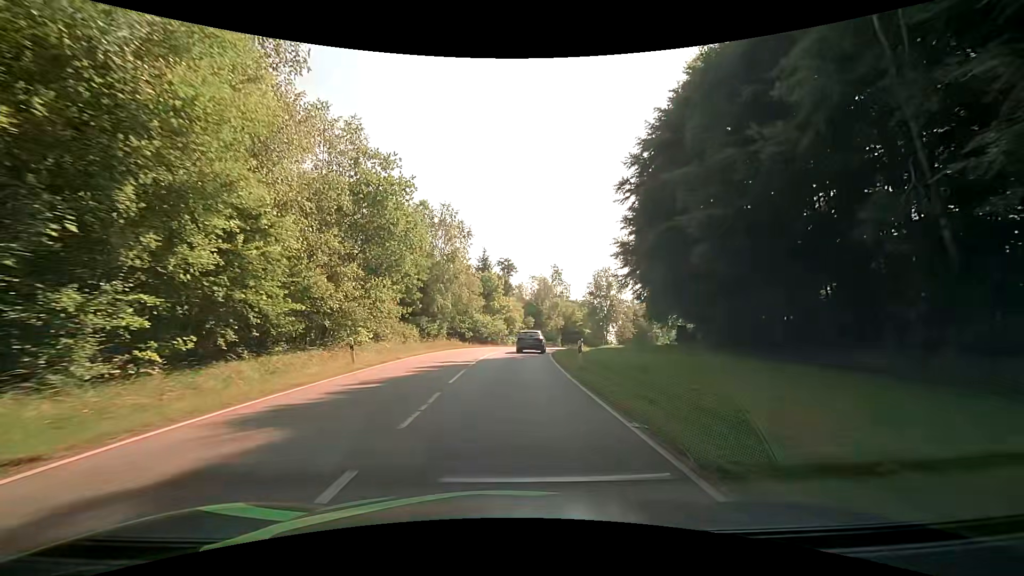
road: tertiary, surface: asphalt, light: Day
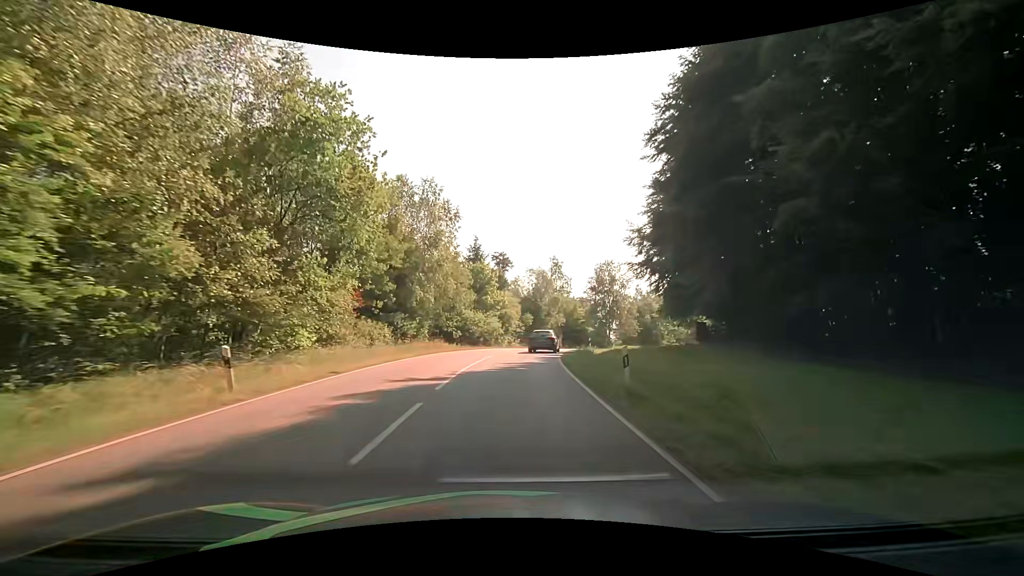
(+0.1, +7.8) m; +1°
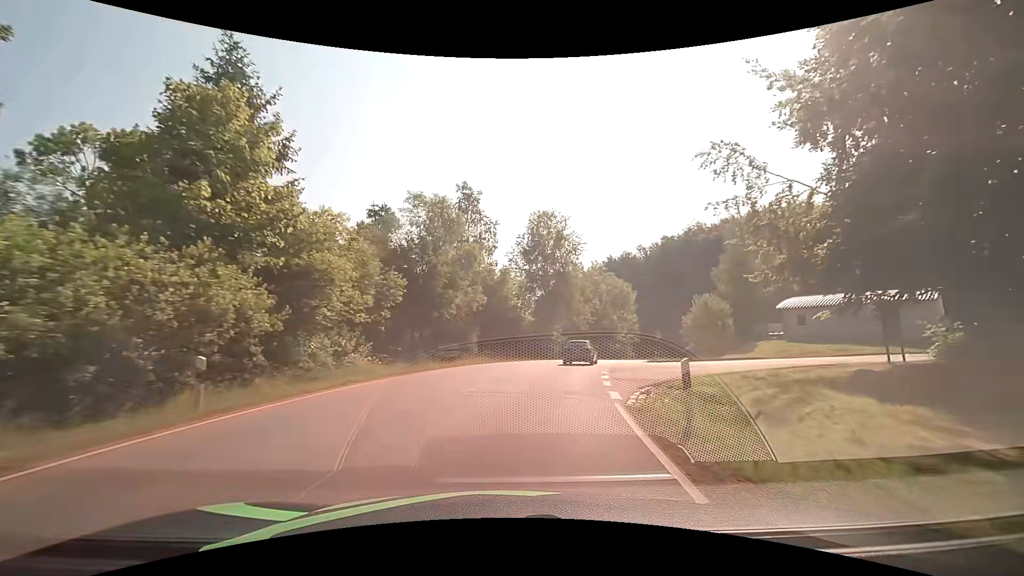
(+2.6, +38.1) m; +10°
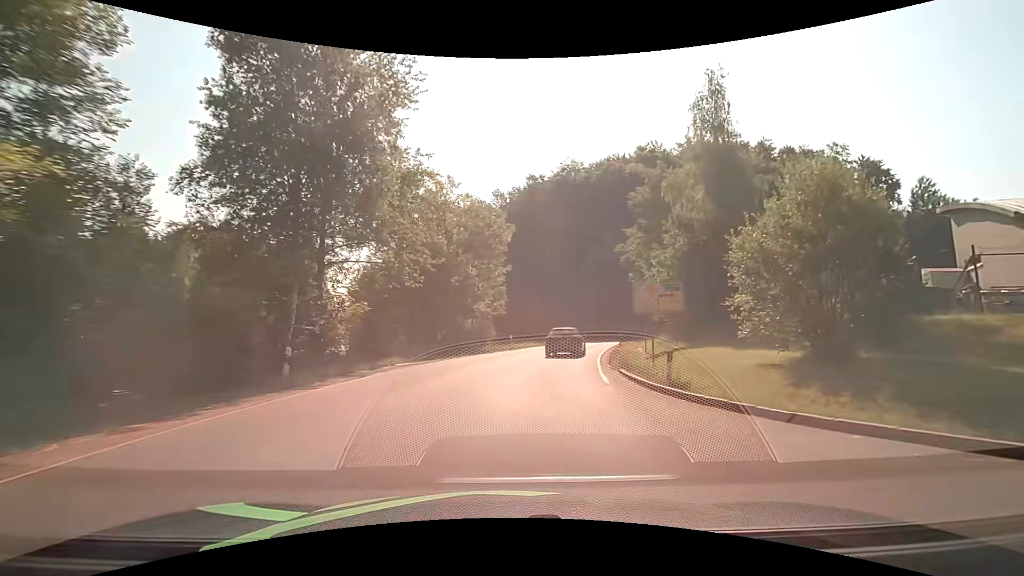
(+5.8, +36.4) m; +19°
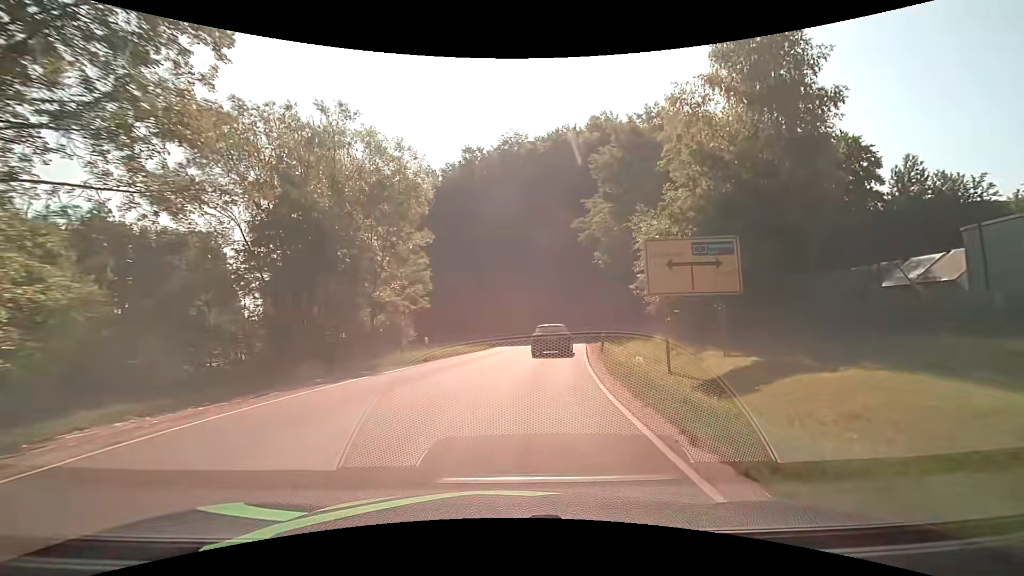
(+0.9, +13.7) m; +7°
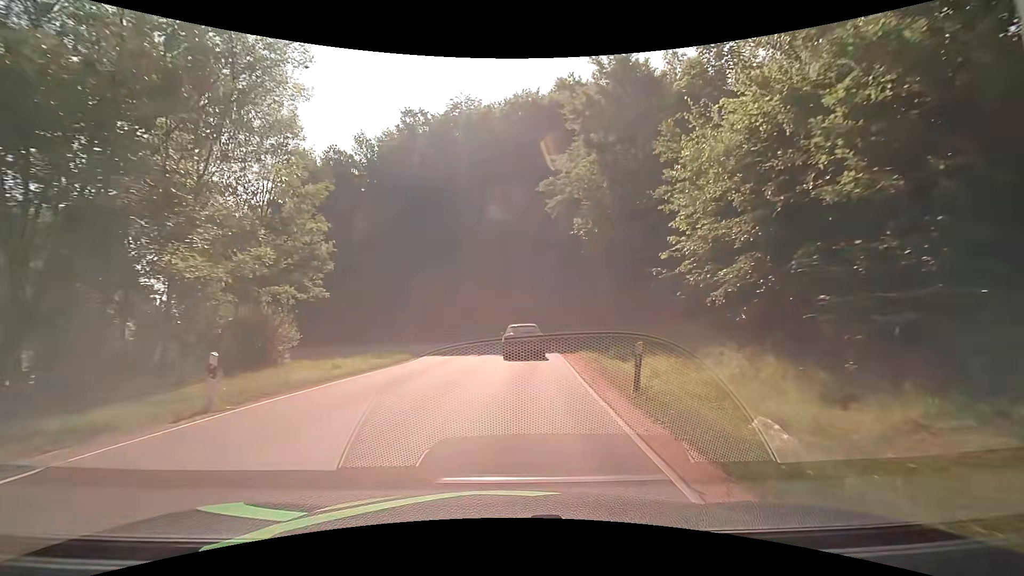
(+0.6, +12.7) m; +6°
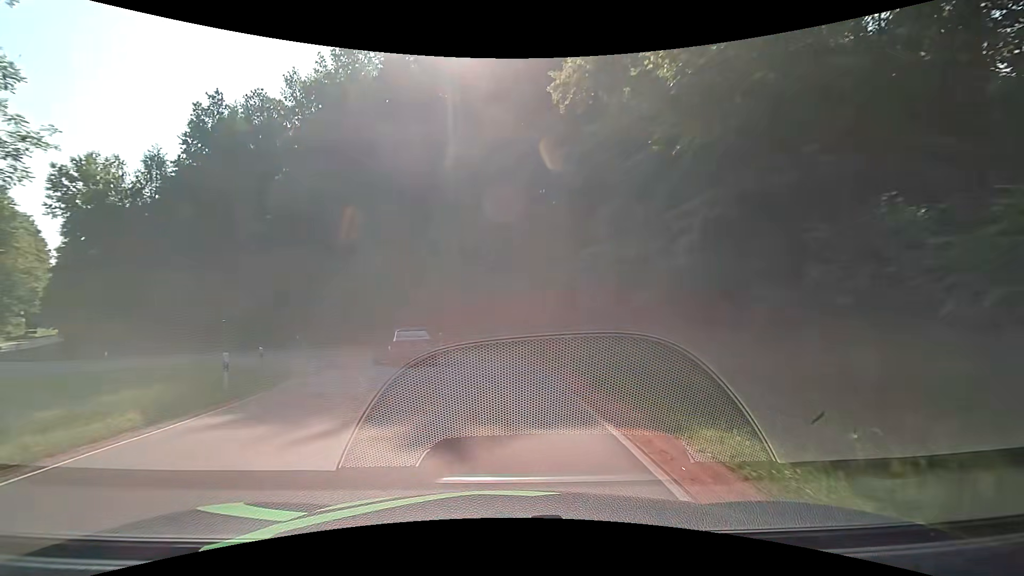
(+0.6, +17.0) m; +3°
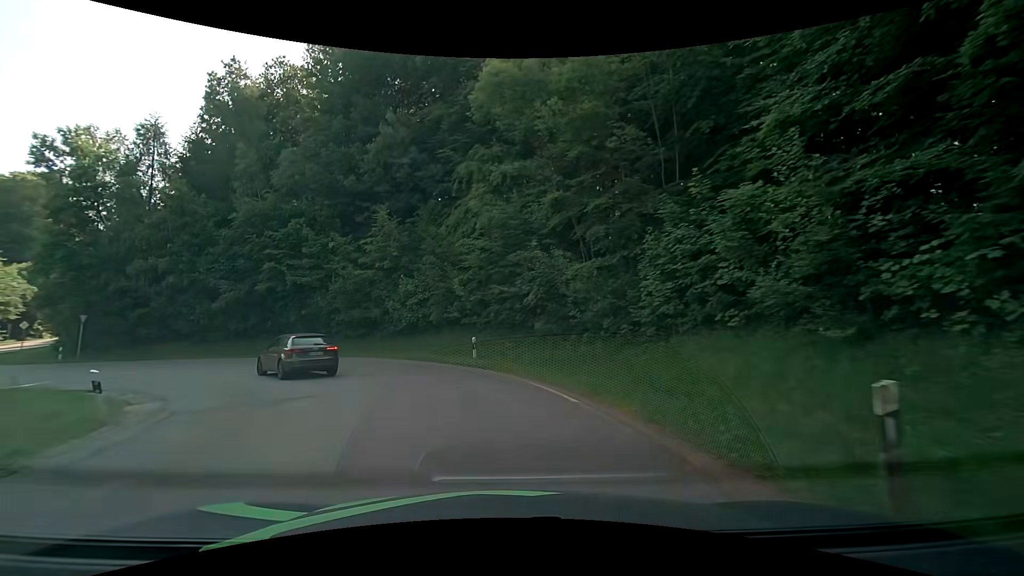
(-0.4, +10.4) m; -6°
